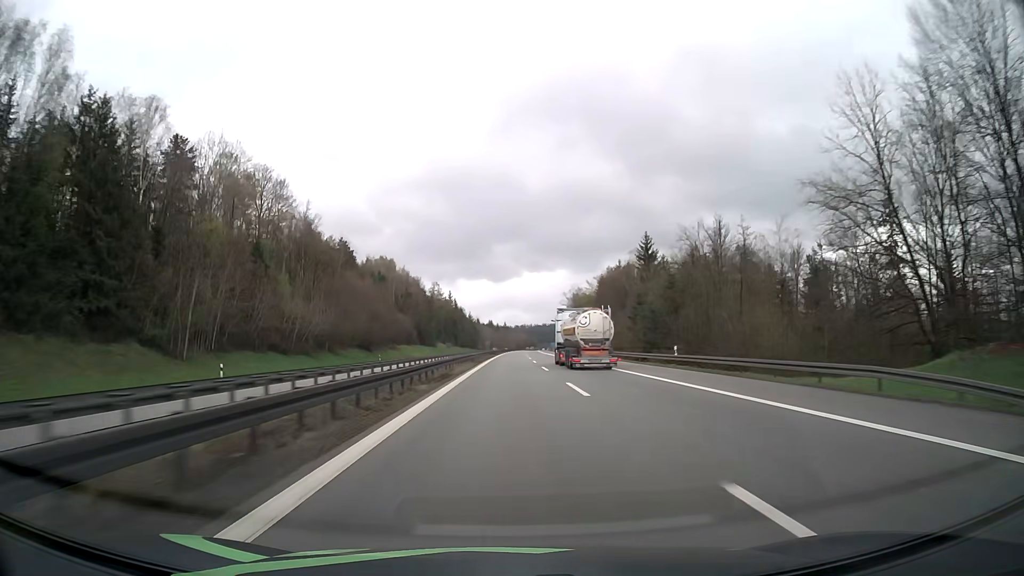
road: motorway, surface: asphalt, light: Day
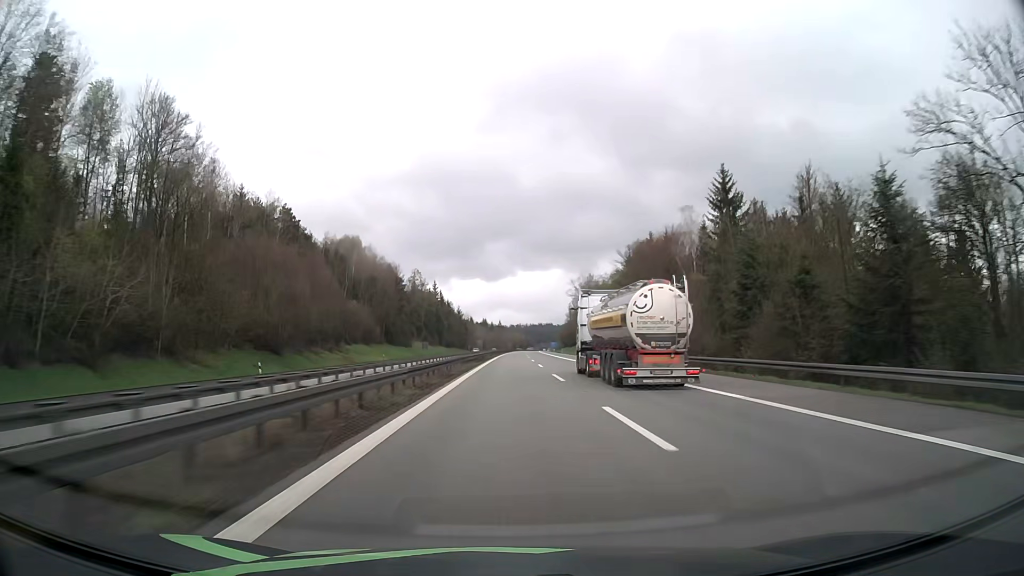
(+0.2, +46.0) m; 0°
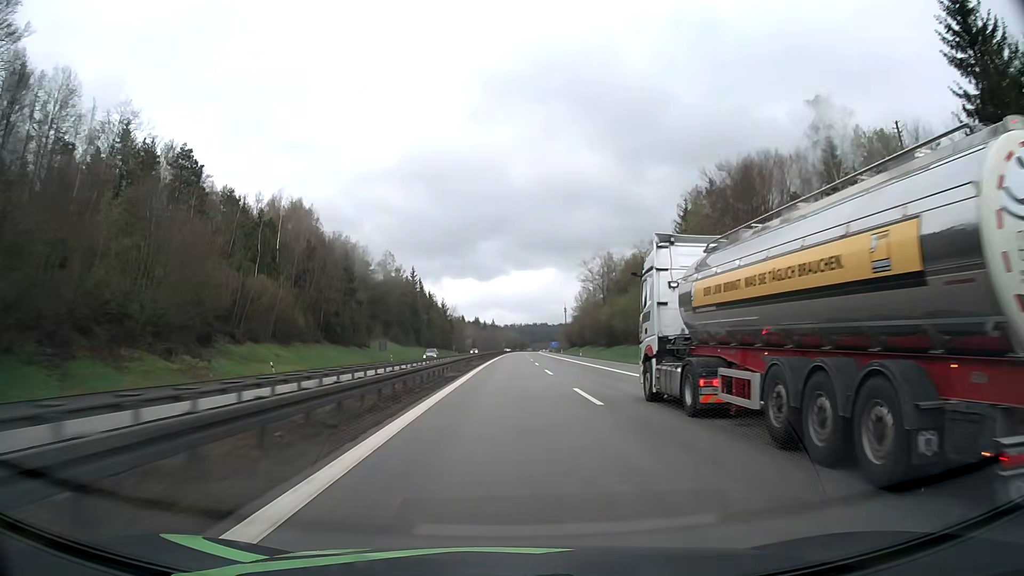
(+0.2, +46.3) m; +1°
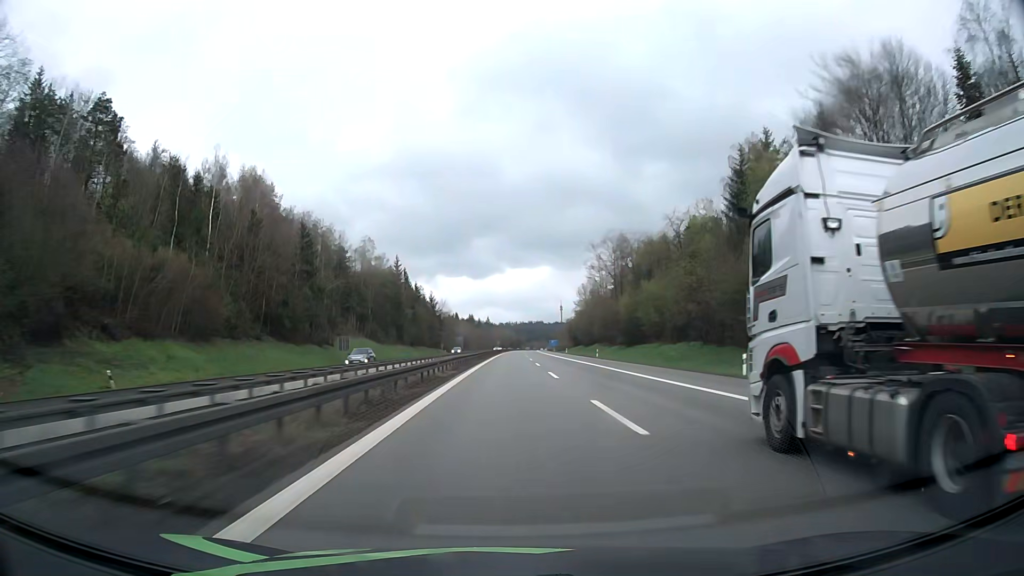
(0.0, +23.3) m; 0°
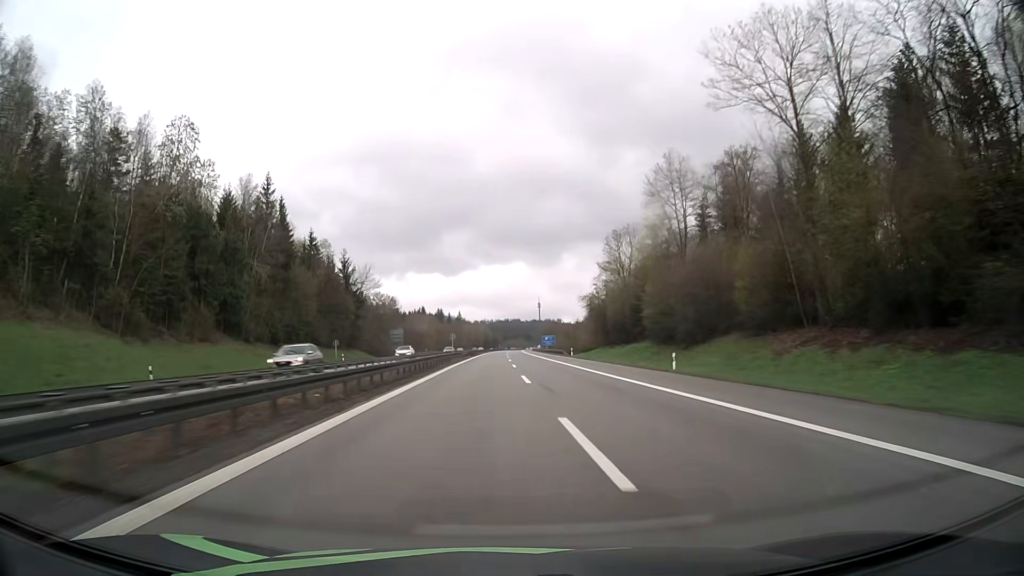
(+1.4, +93.7) m; +2°
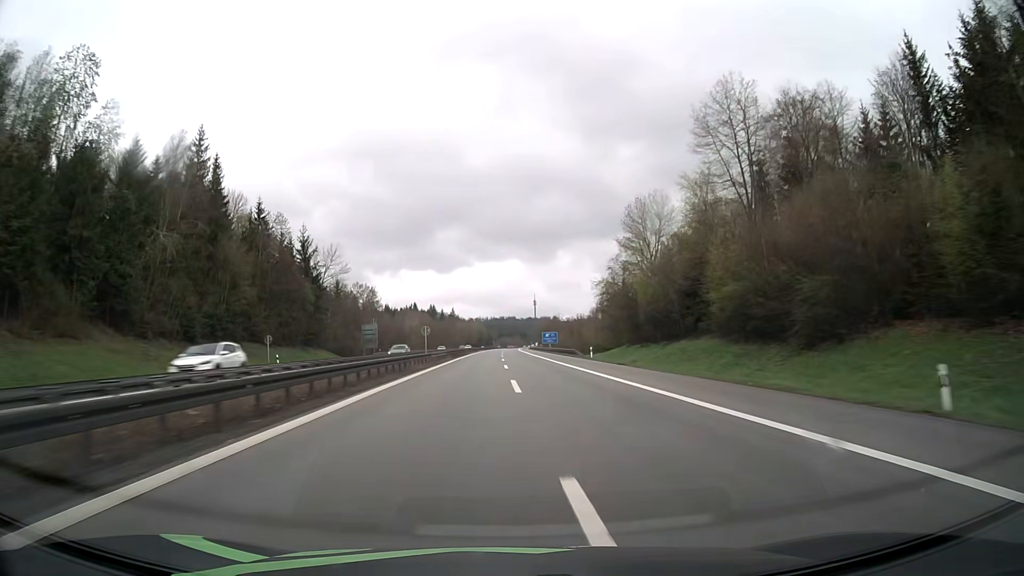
(+0.1, +23.5) m; 0°
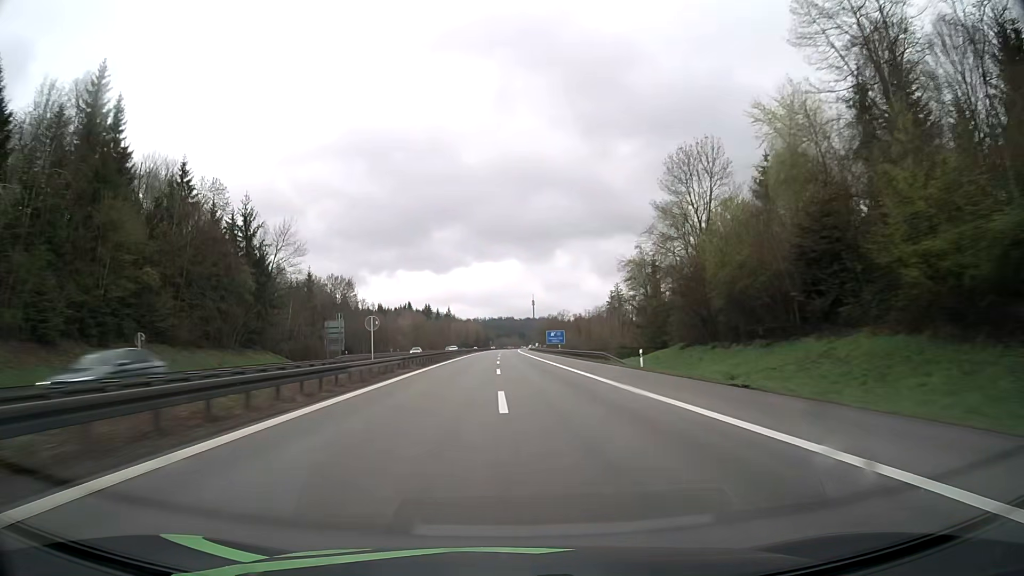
(0.0, +23.4) m; 0°
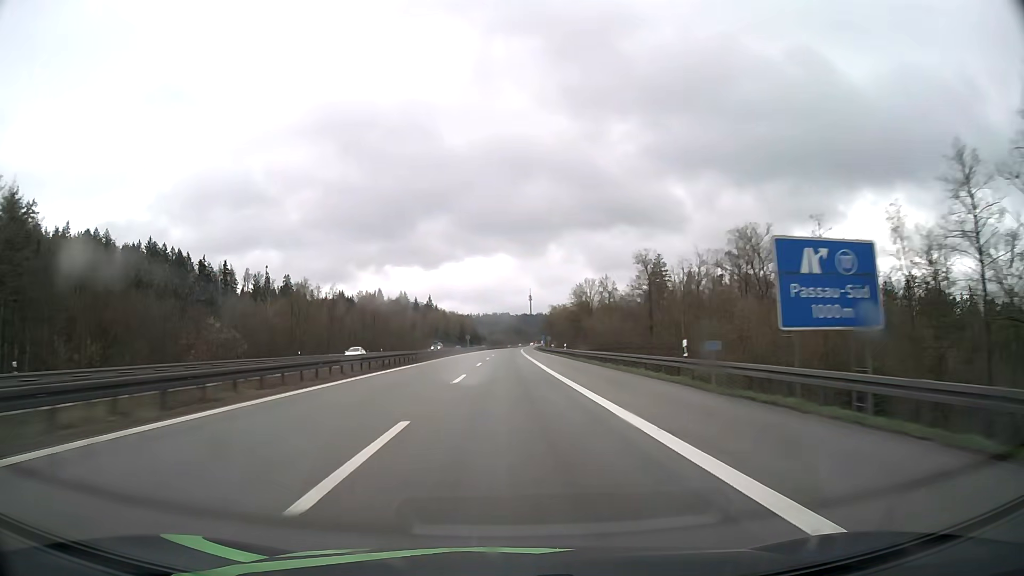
(+0.6, +115.0) m; 0°
(0, +10) (0, +20) (0, +30) (0, +40) (0, +50) (0, +60) (0, +70) (0, +80) (0, +90) (0, +100) m
